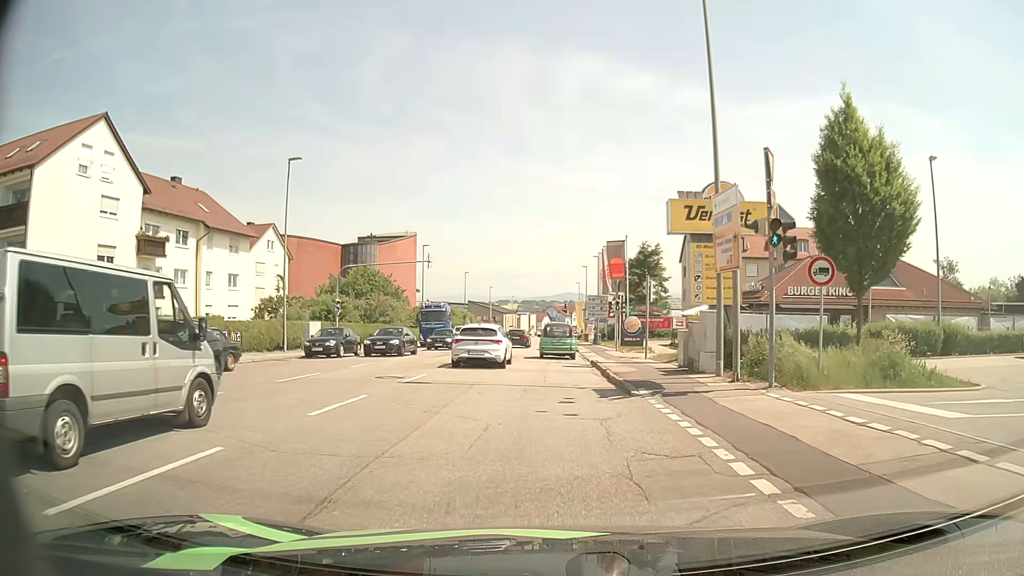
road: tertiary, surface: asphalt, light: Day
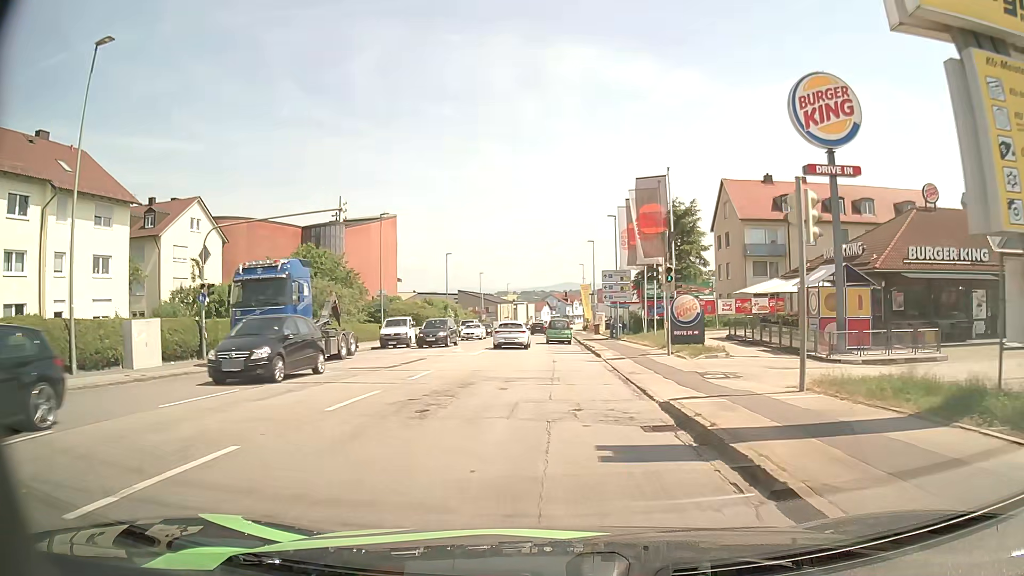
(0.0, +18.0) m; 0°
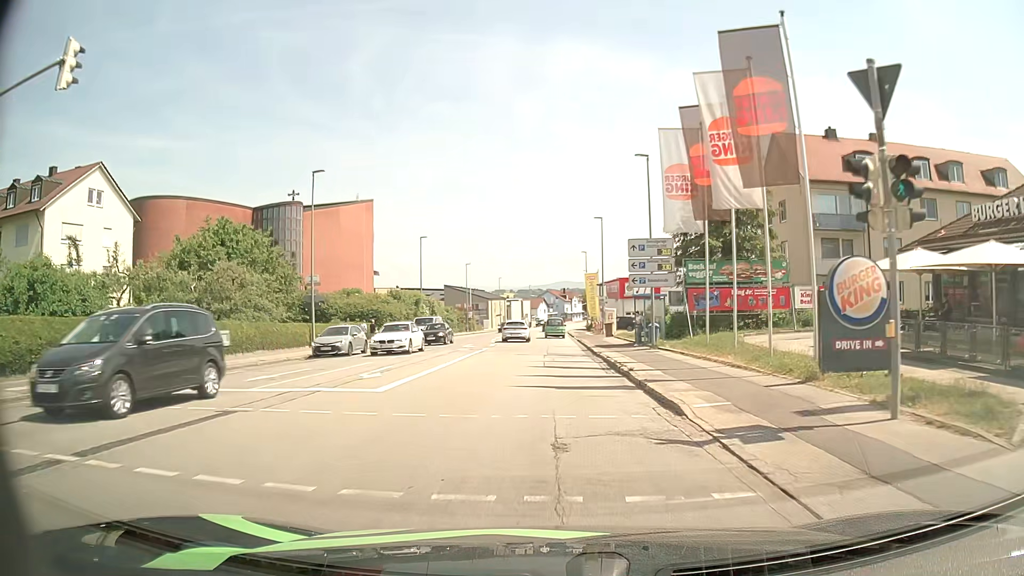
(0.0, +16.1) m; 0°
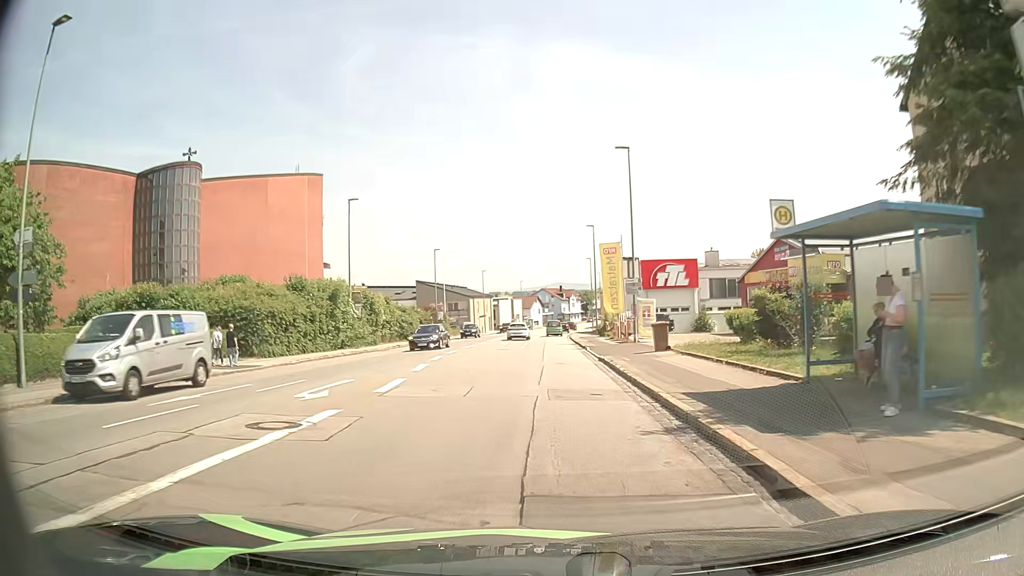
(+0.3, +24.7) m; +1°
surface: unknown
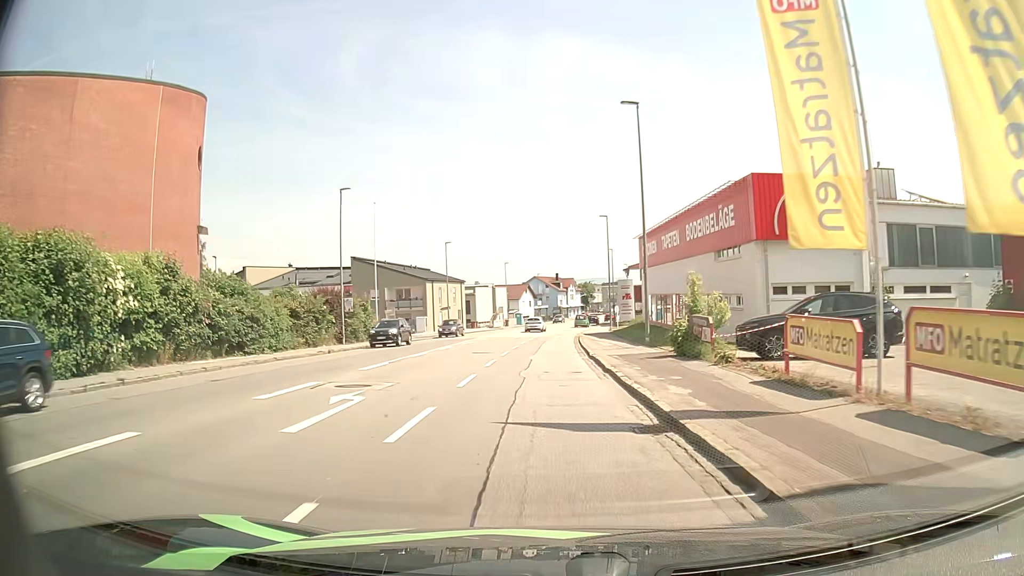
(+0.2, +35.0) m; 0°
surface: asphalt
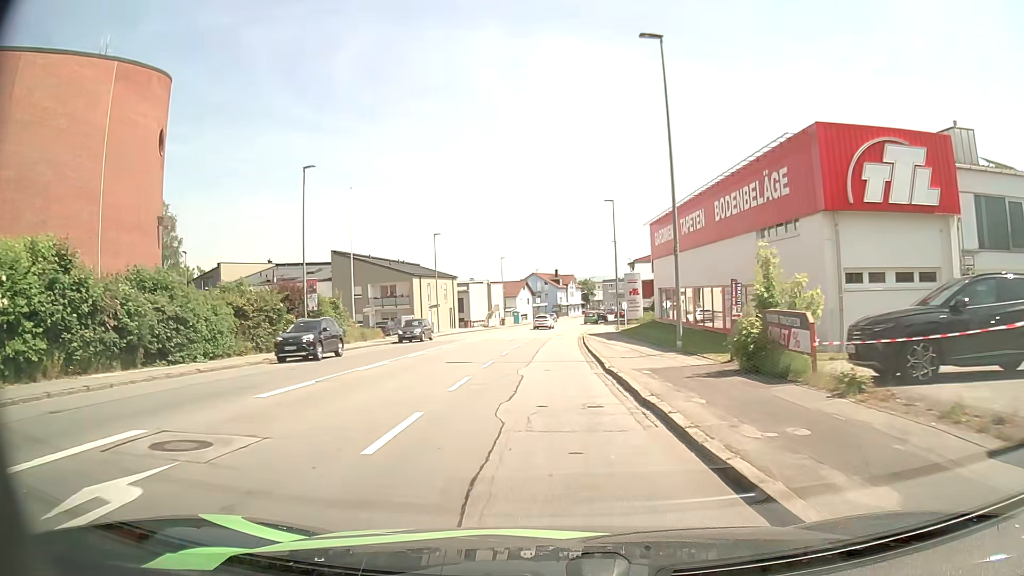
(0.0, +6.9) m; 0°
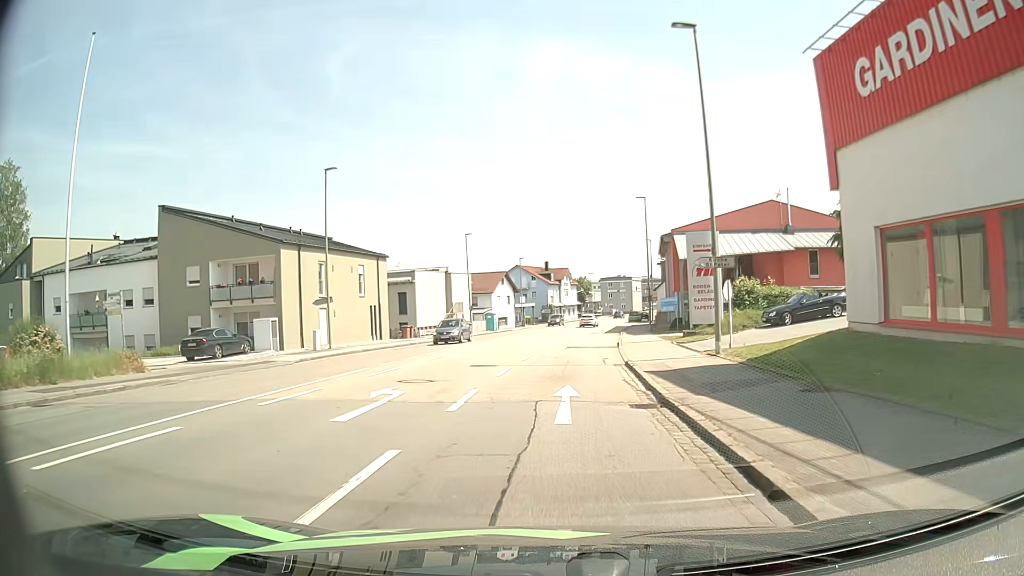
(+0.2, +33.0) m; 0°
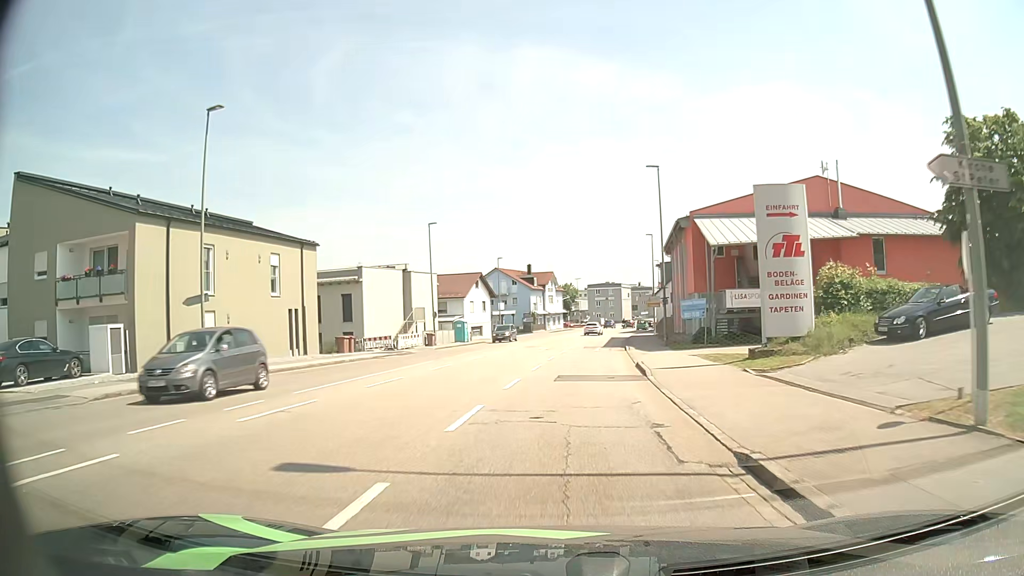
(+0.3, +13.2) m; +2°
(0, +10) (0, +20) (+1, +30) (+2, +40) (+3, +50) (+5, +60) (+6, +70) (+8, +79) (+10, +89) (+12, +99) m
